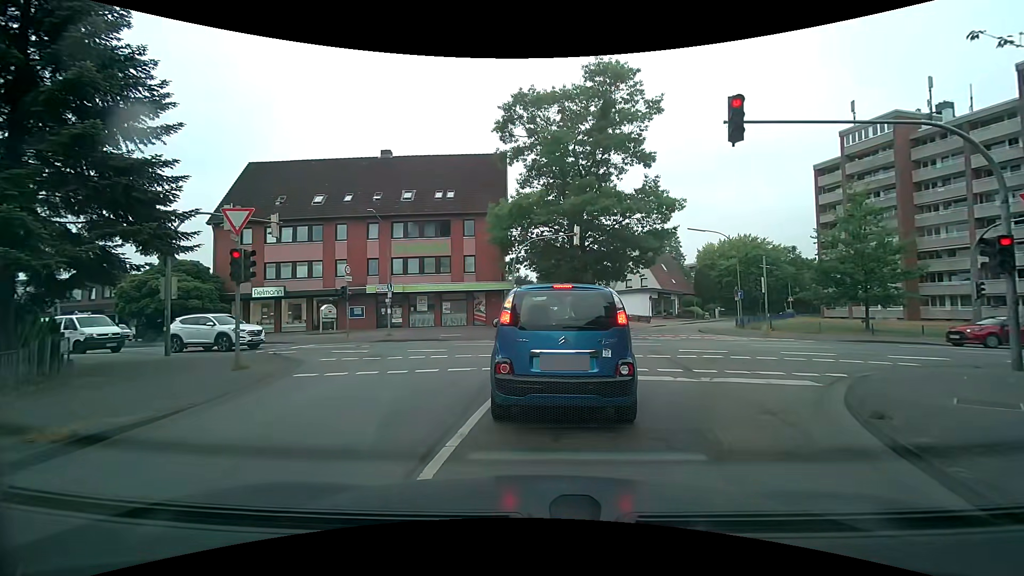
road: residential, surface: asphalt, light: Day
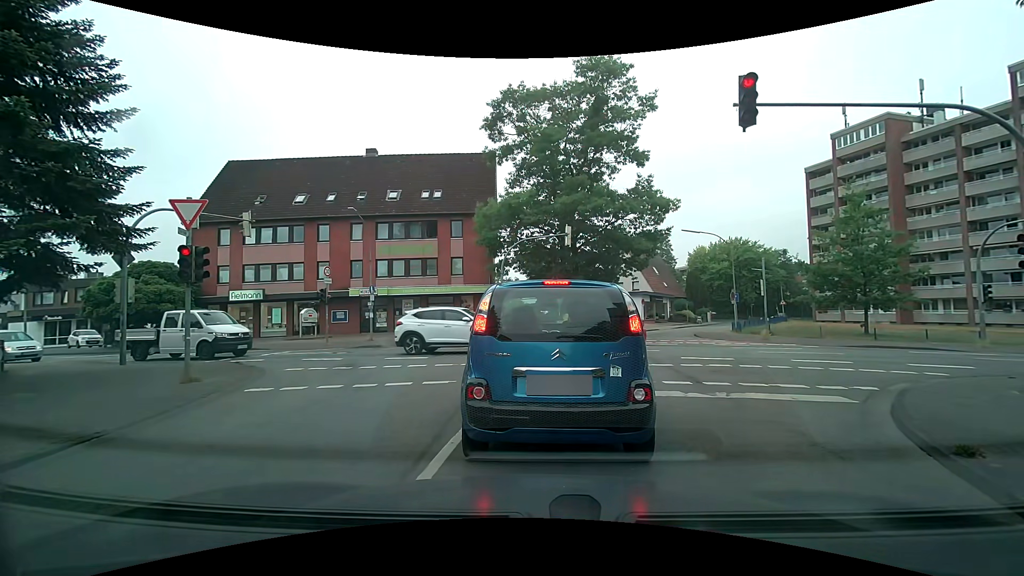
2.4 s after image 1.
(0.0, +1.4) m; -1°
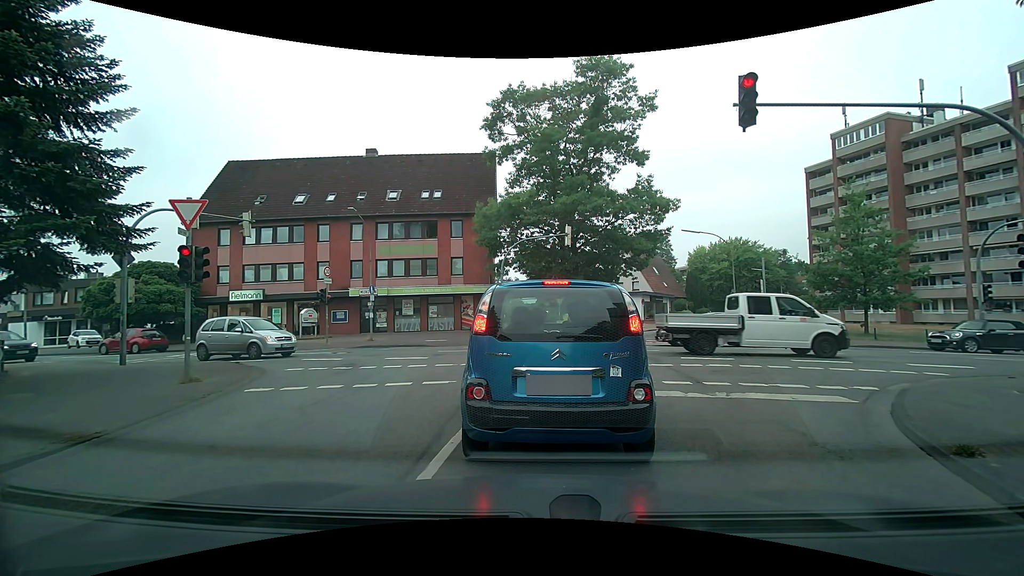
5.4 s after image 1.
(0.0, 0.0) m; 0°
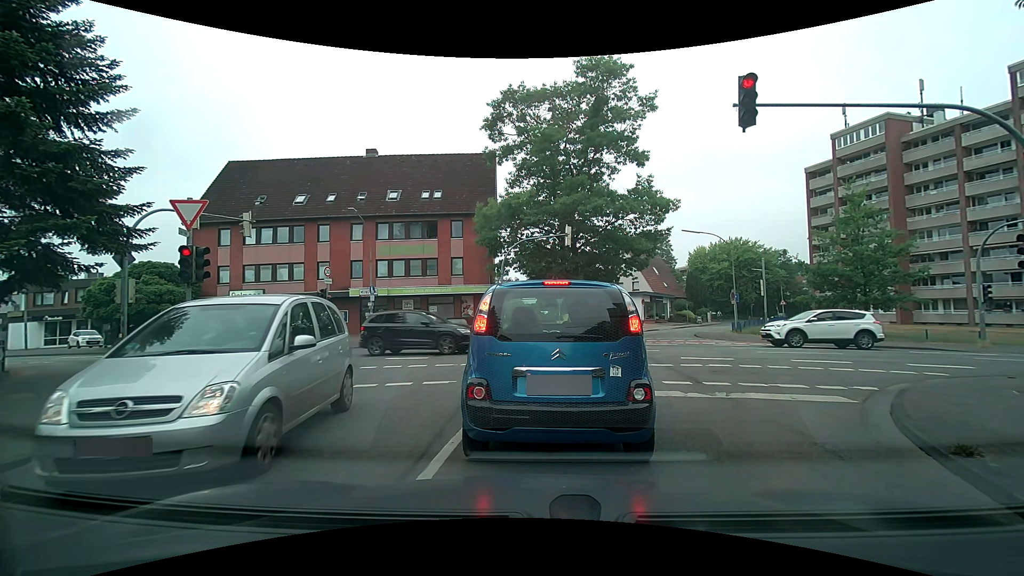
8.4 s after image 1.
(0.0, +0.1) m; 0°
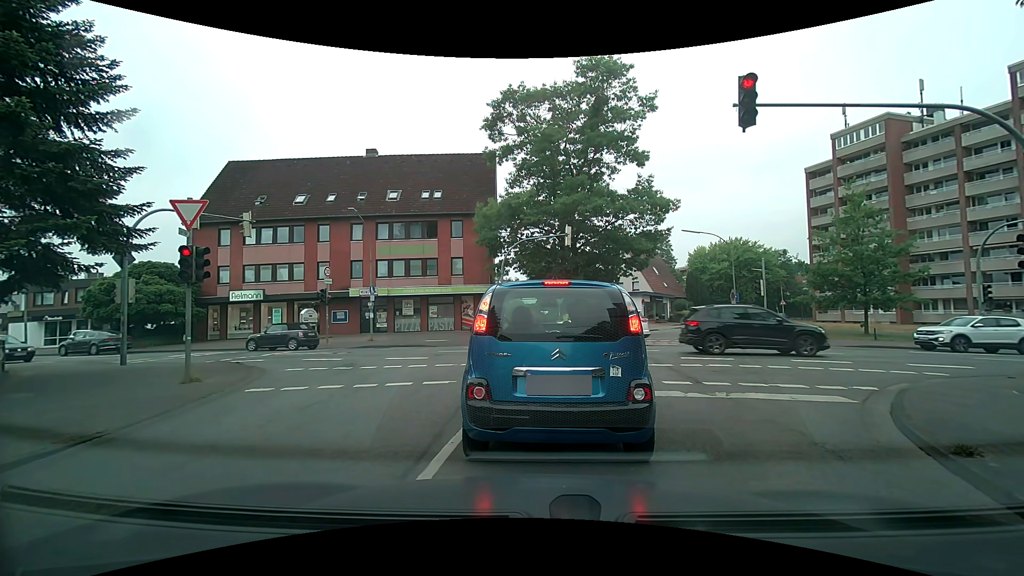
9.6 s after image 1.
(0.0, 0.0) m; 0°
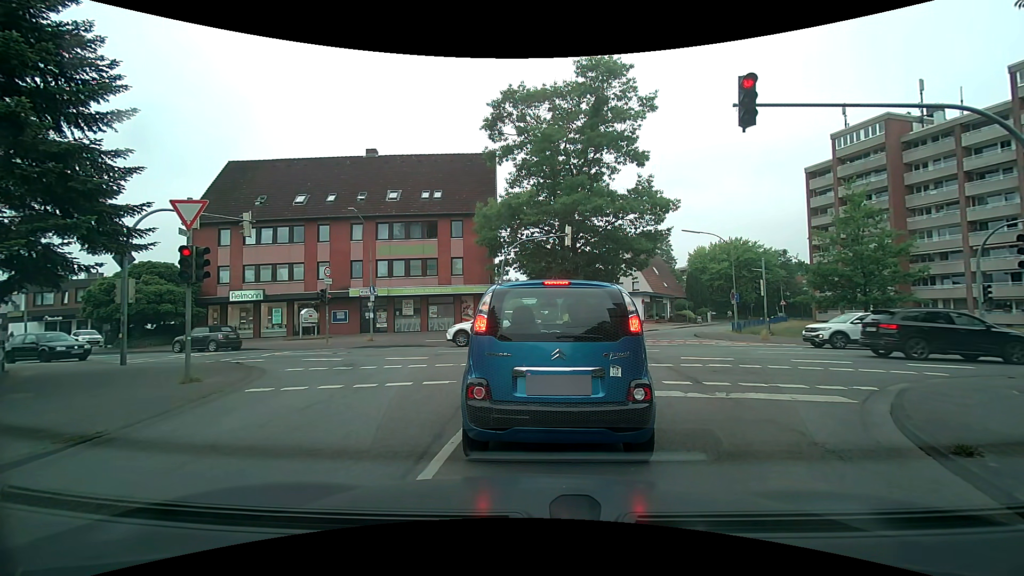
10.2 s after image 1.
(0.0, 0.0) m; 0°
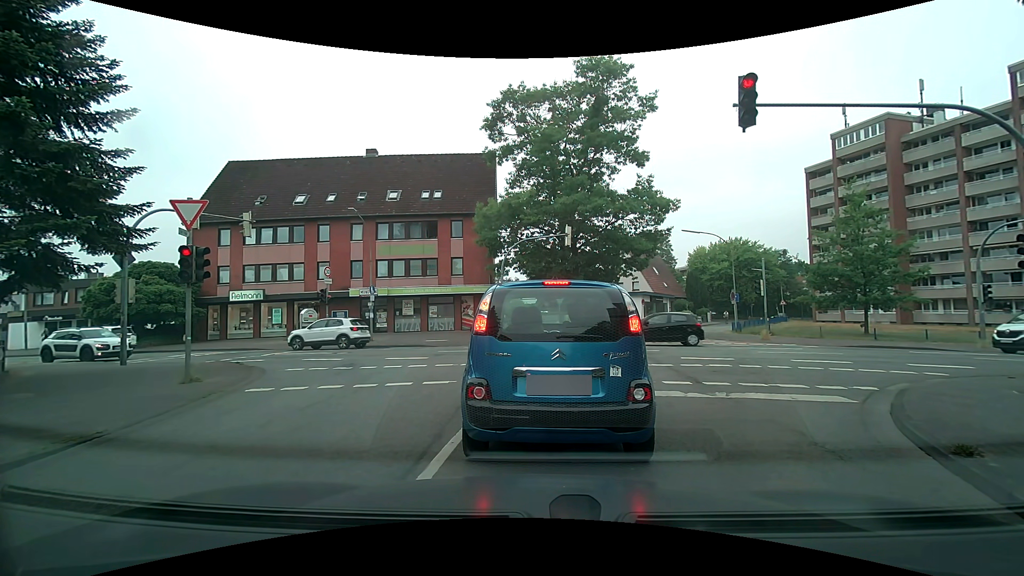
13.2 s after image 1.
(0.0, 0.0) m; 0°
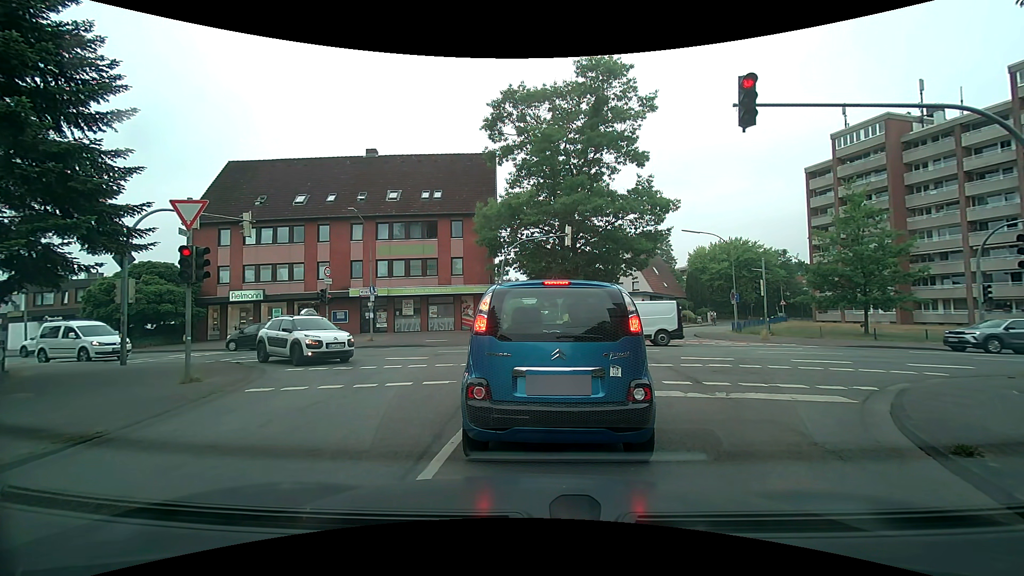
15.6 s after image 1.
(0.0, 0.0) m; 0°
